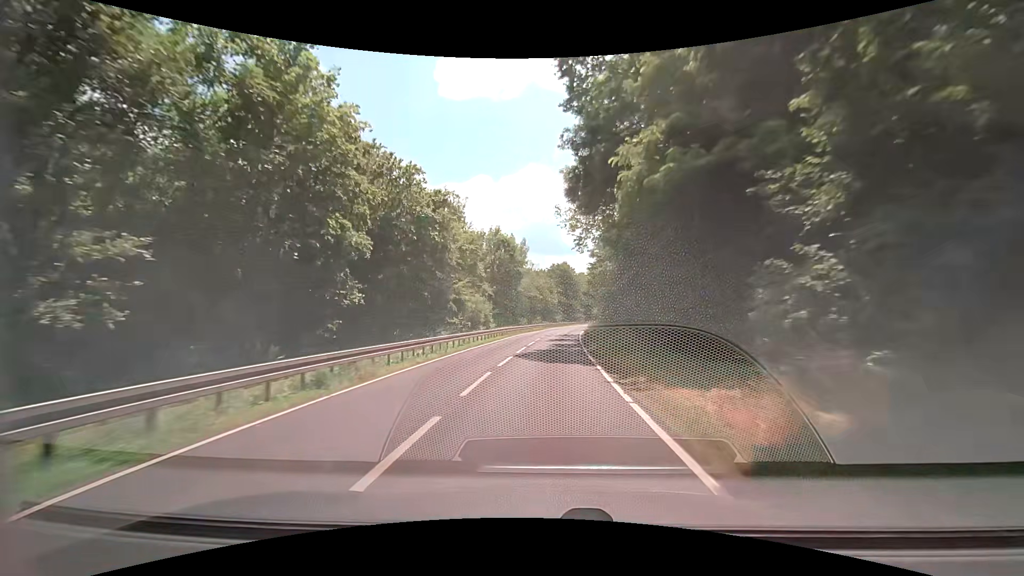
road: secondary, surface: asphalt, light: Day
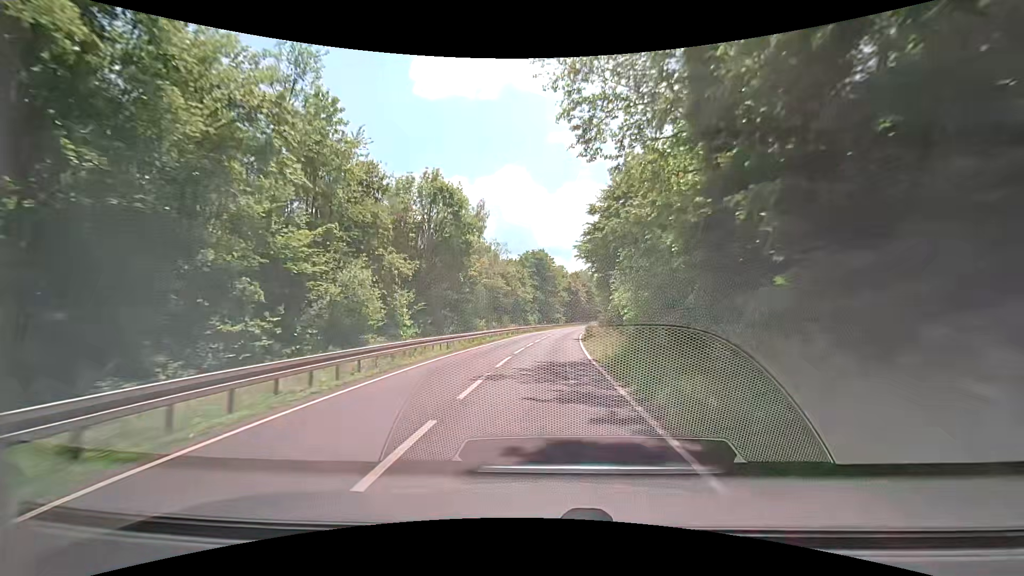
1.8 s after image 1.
(+0.7, +30.2) m; +2°
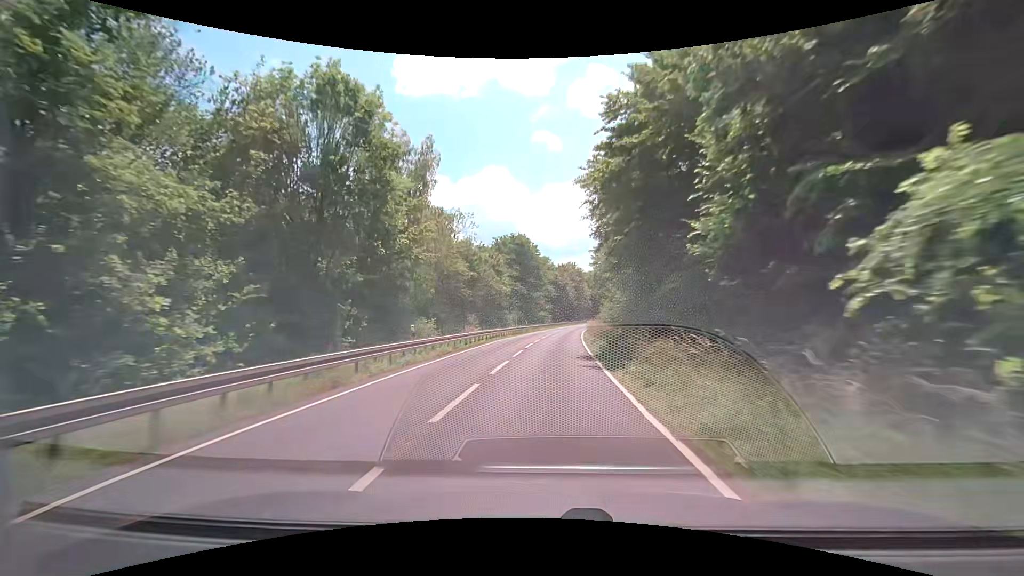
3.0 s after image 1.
(+0.5, +20.1) m; +3°
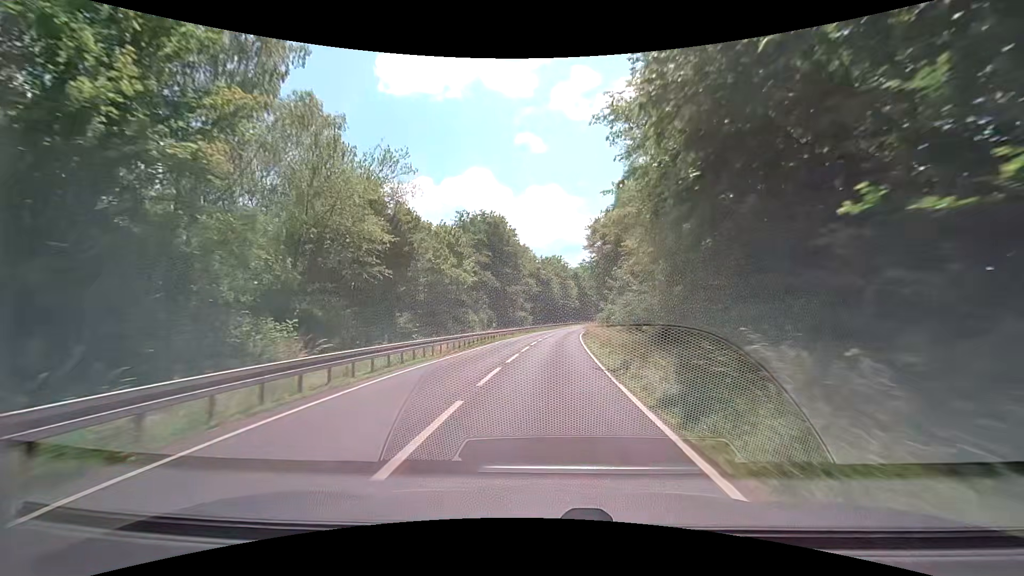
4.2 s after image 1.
(+0.3, +20.2) m; +2°
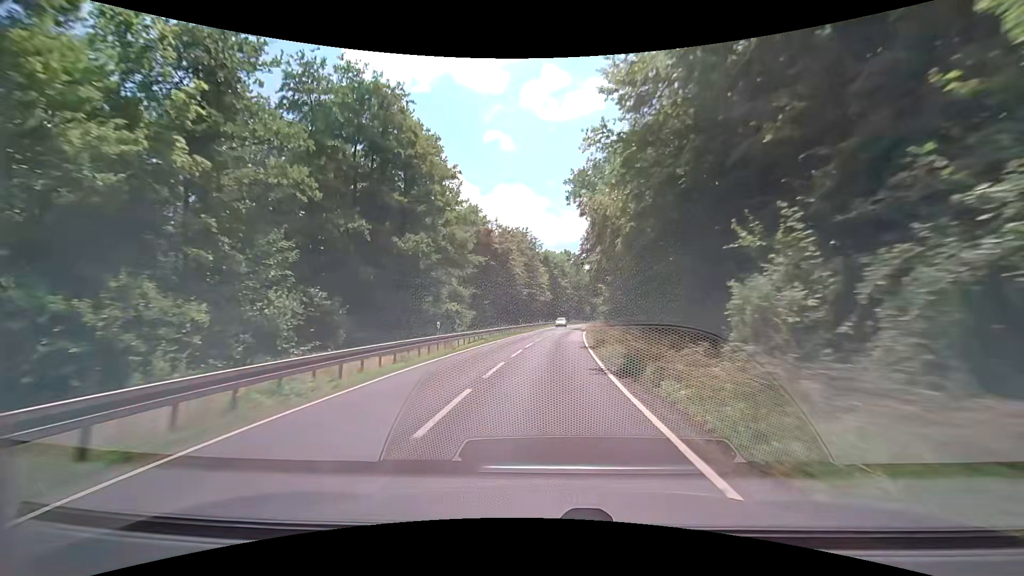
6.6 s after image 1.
(+1.4, +40.4) m; +4°
